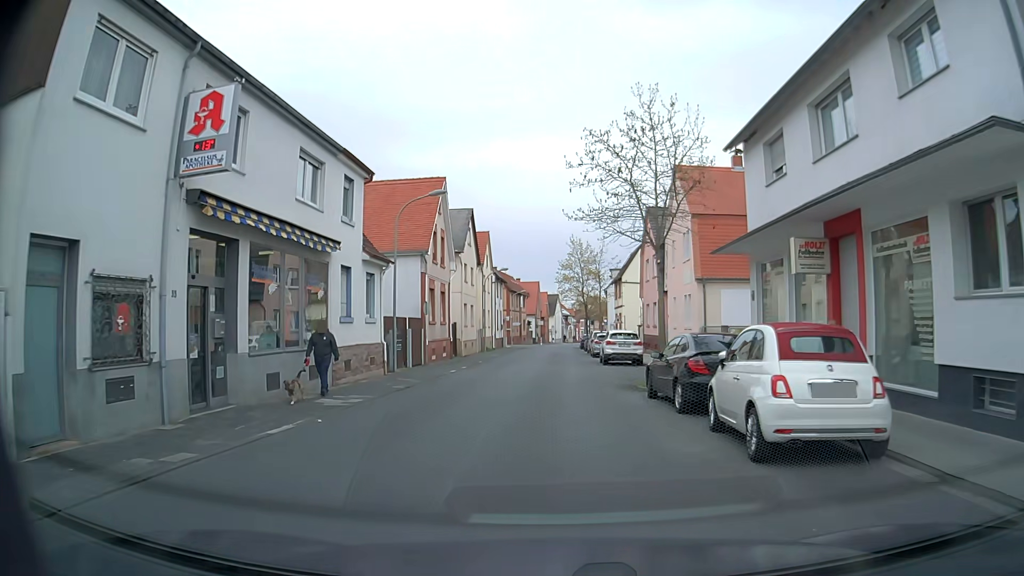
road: residential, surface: asphalt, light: Day
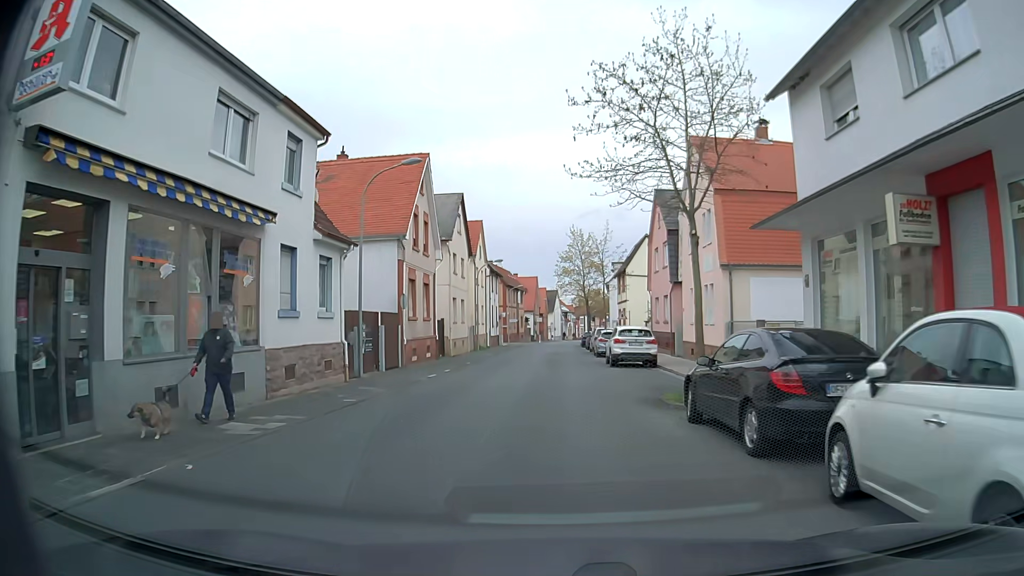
(0.0, +4.5) m; 0°
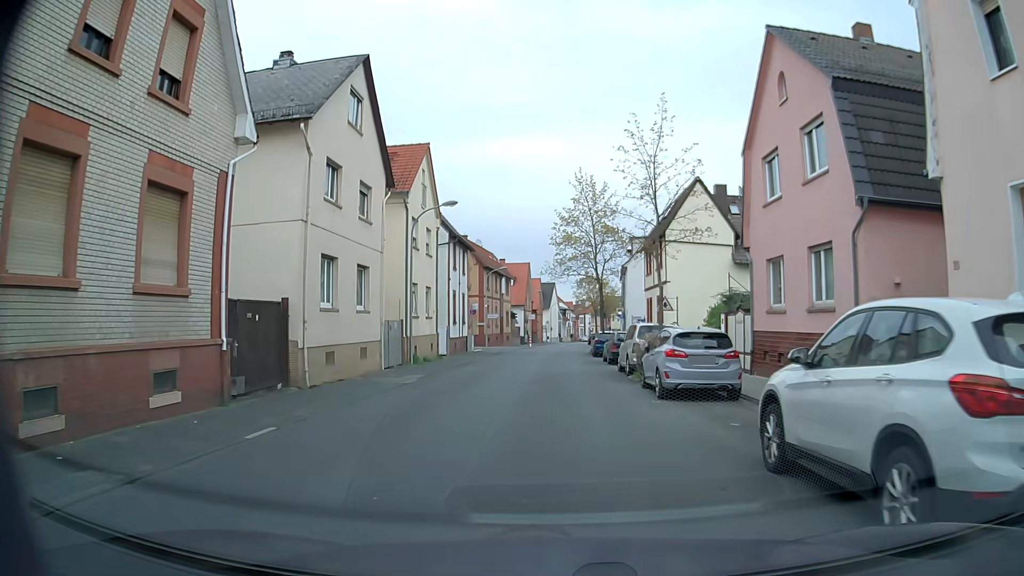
(+0.1, +22.6) m; 0°
